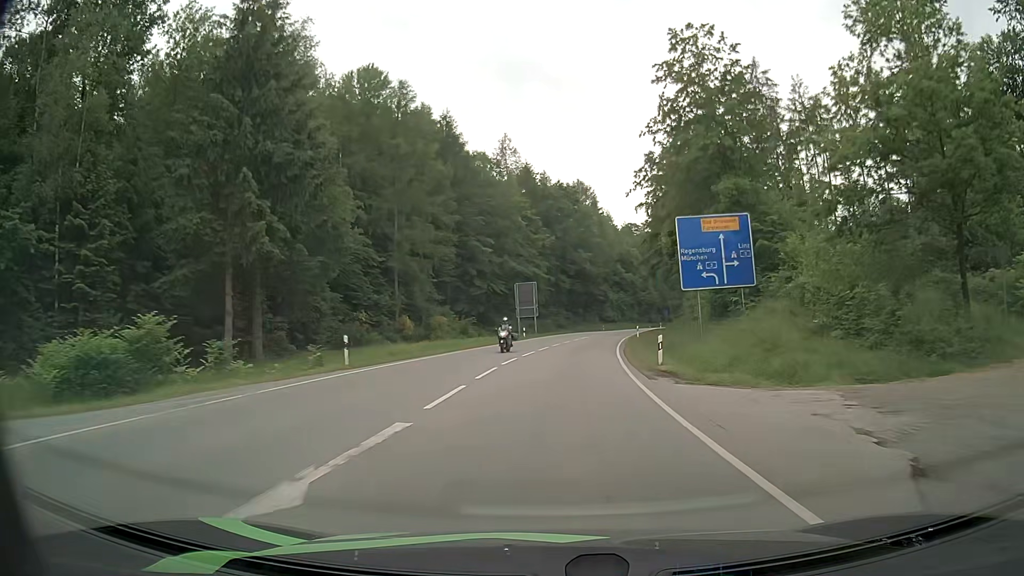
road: secondary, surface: asphalt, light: Day
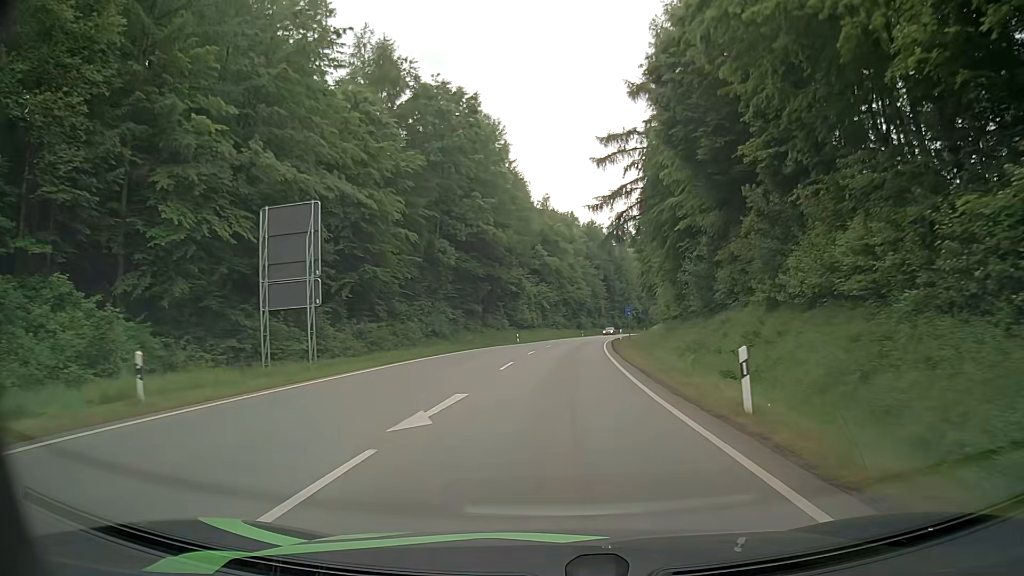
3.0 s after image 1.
(+3.3, +49.8) m; +8°
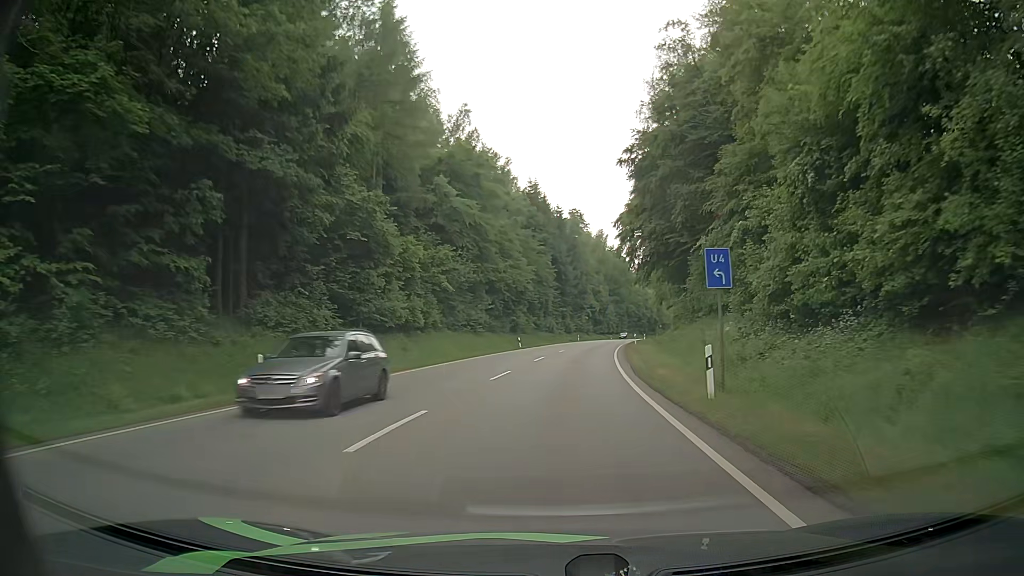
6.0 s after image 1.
(+2.0, +50.4) m; +5°
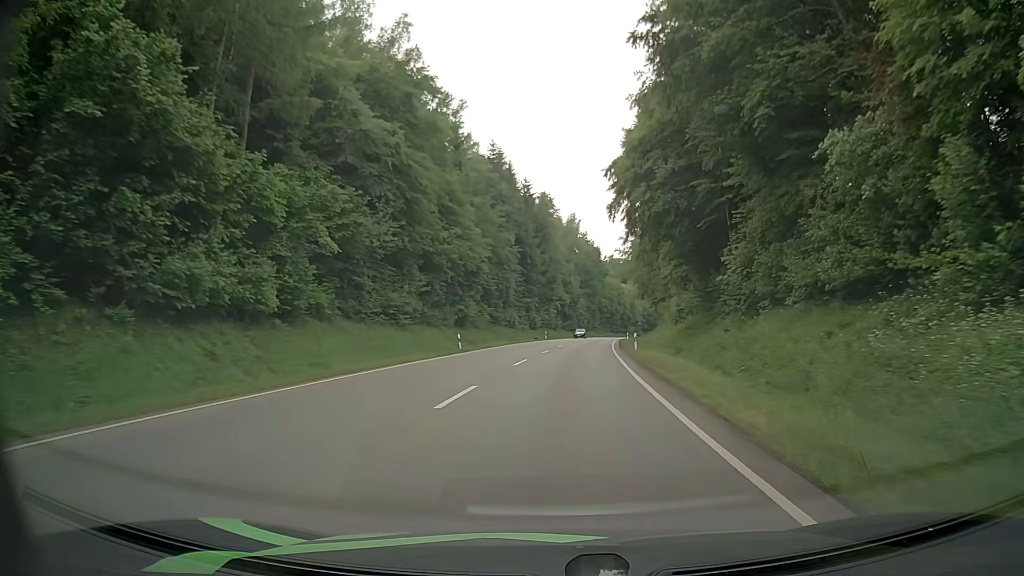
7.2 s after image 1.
(+0.5, +20.5) m; +3°
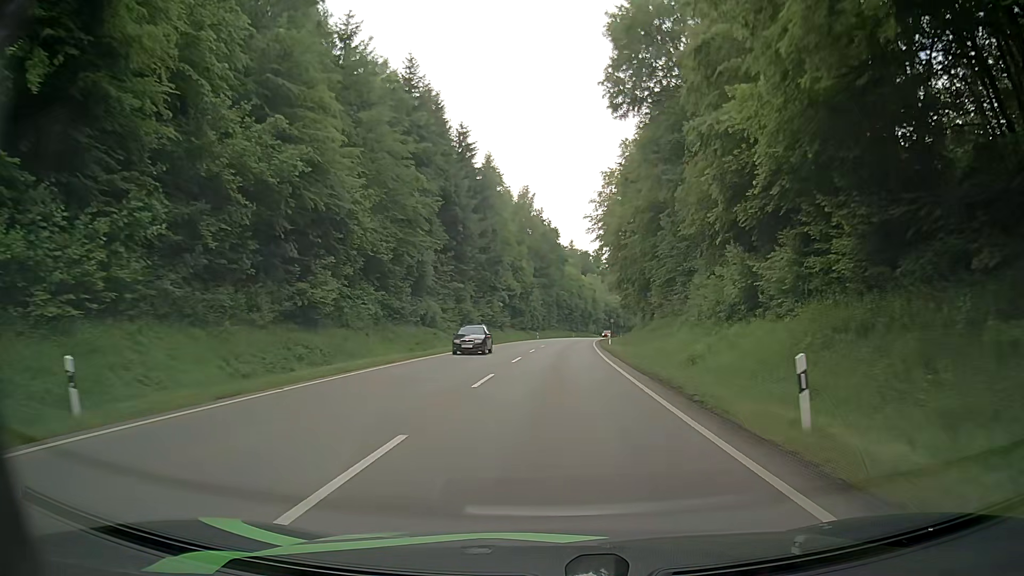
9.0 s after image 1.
(+0.9, +31.1) m; +4°
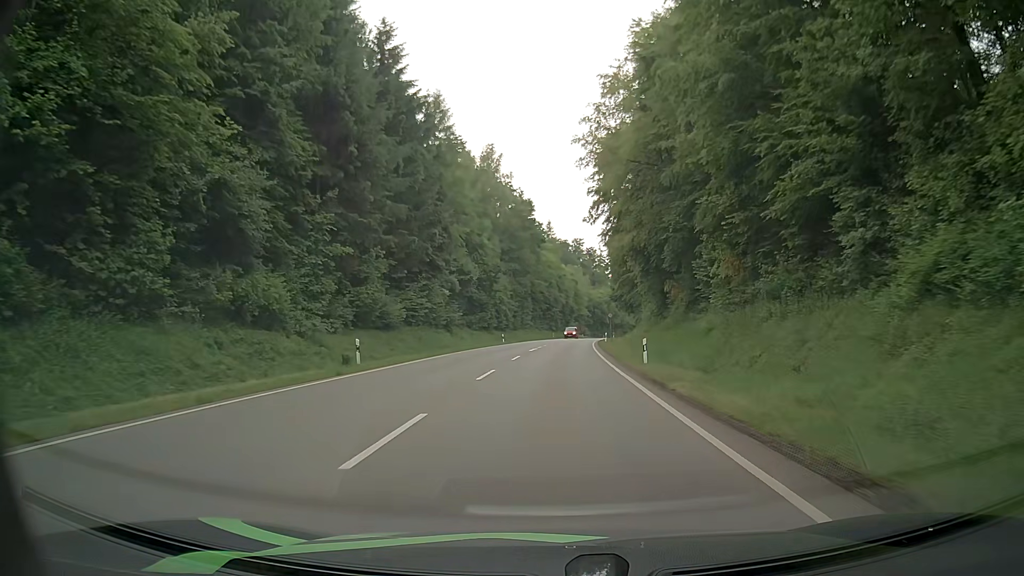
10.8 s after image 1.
(+0.4, +30.8) m; +2°
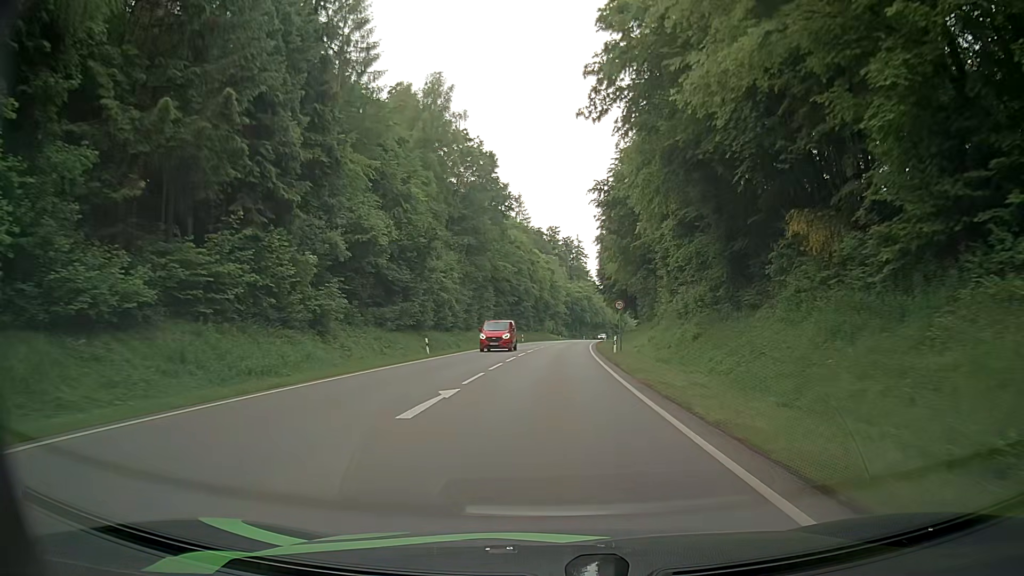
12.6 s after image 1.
(+0.3, +30.7) m; +1°
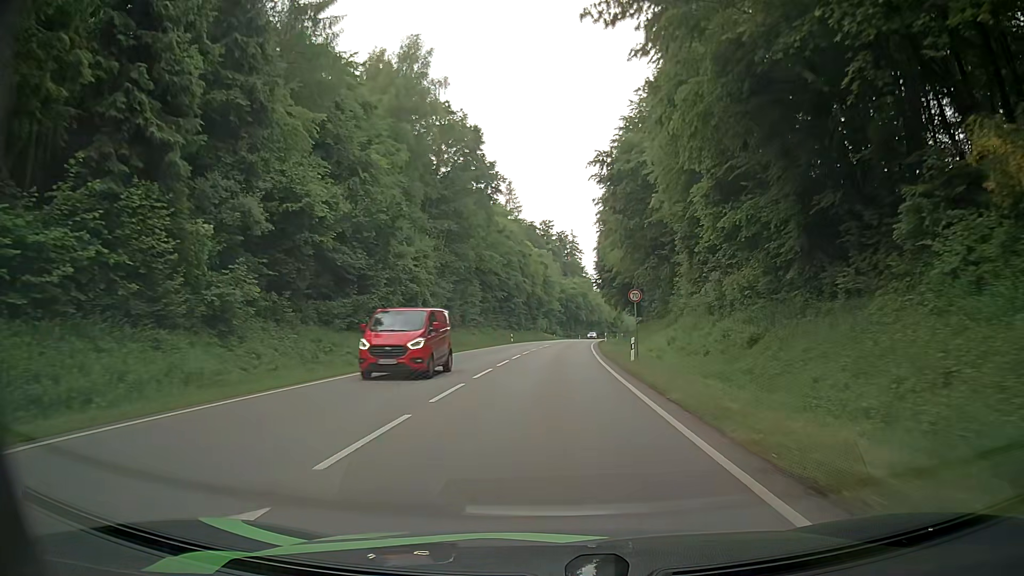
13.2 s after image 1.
(+0.1, +10.2) m; +1°
(0, +10) (0, +20) (0, +30) (+1, +40) (+1, +50) (+2, +60) (+3, +70) (+4, +80) (+5, +90) (+6, +100) m
